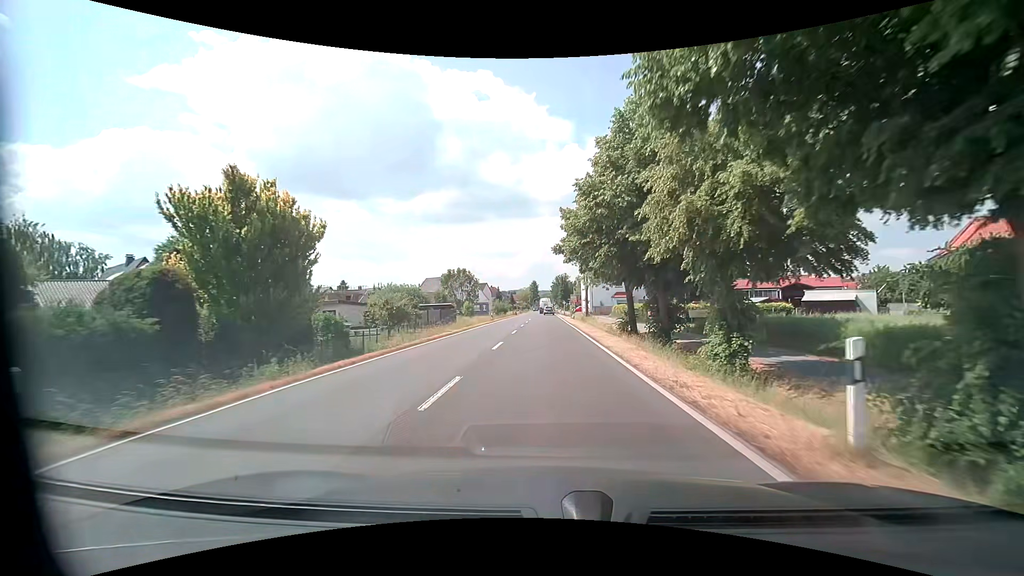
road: primary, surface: asphalt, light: Day
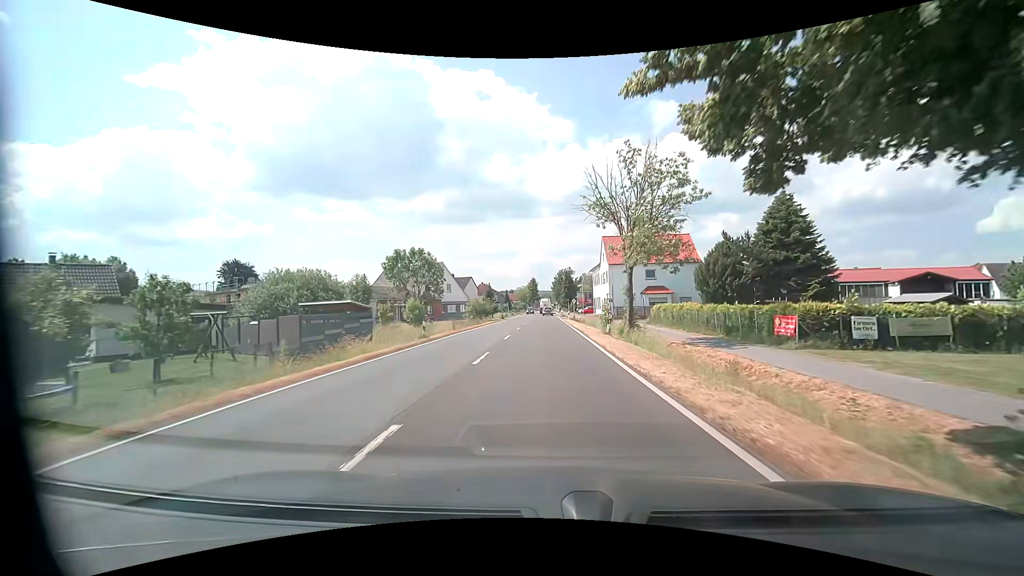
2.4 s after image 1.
(0.0, +31.2) m; 0°
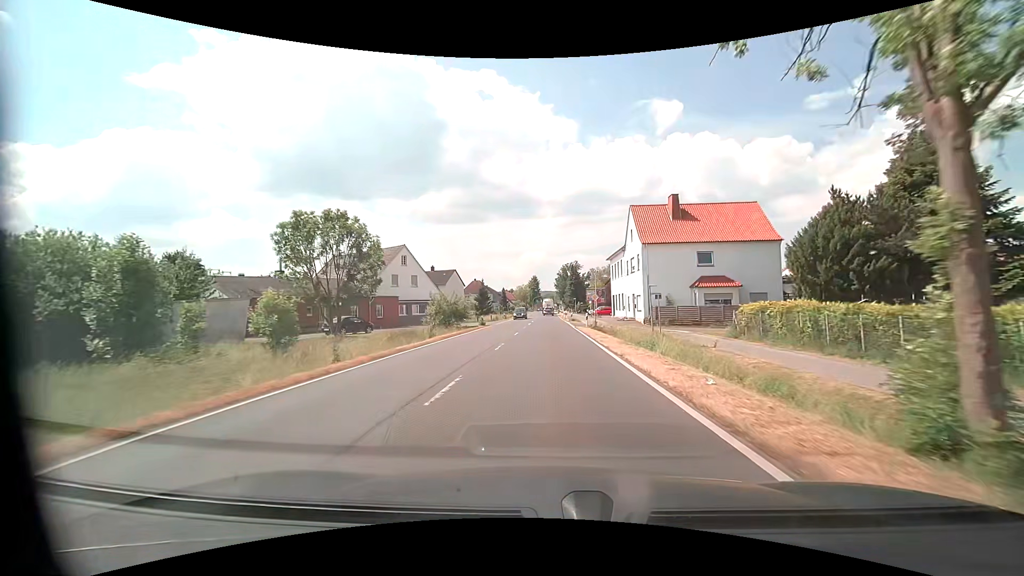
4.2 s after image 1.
(-0.1, +23.4) m; 0°
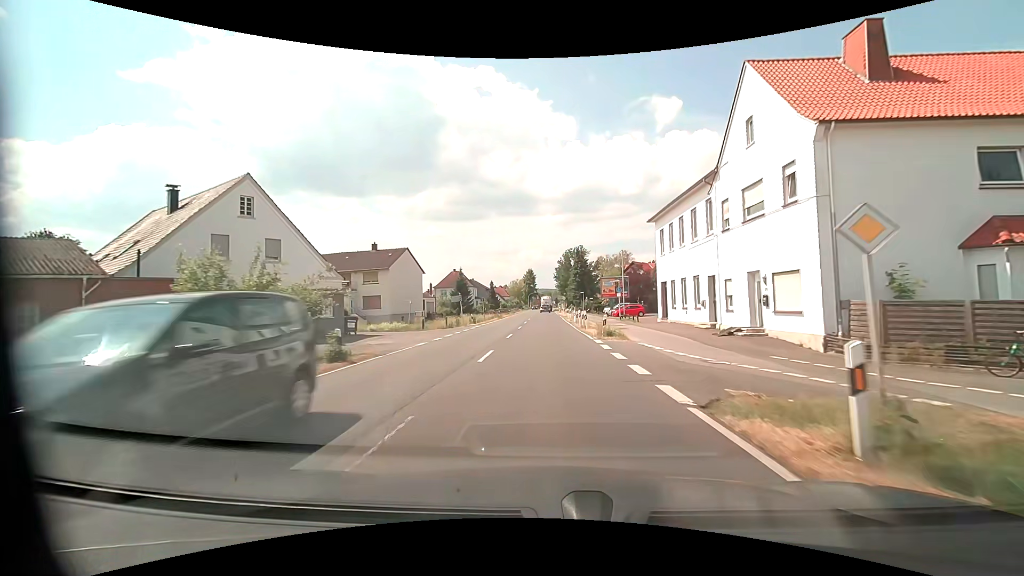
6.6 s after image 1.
(+0.1, +31.1) m; 0°
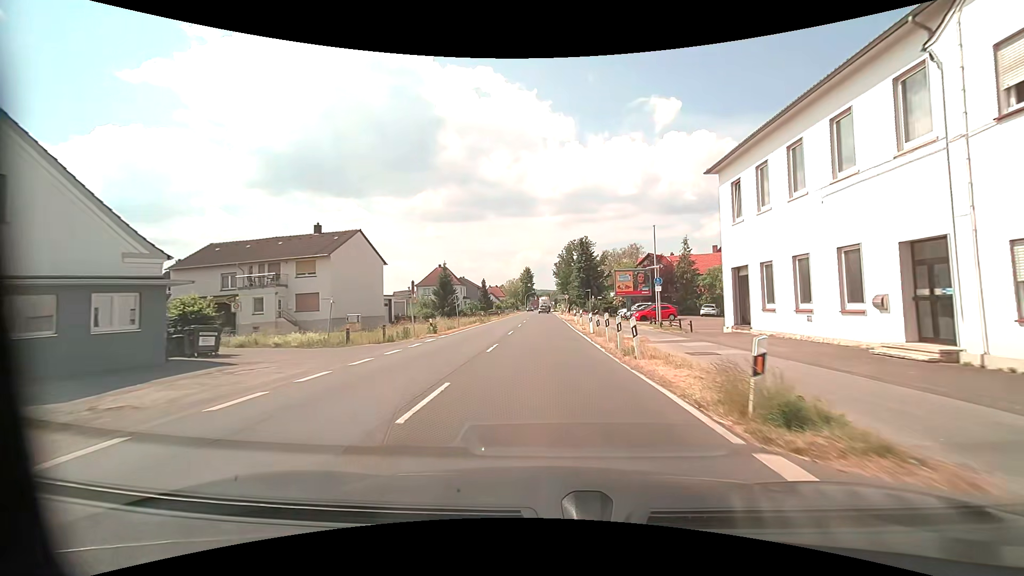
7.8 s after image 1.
(0.0, +15.6) m; 0°
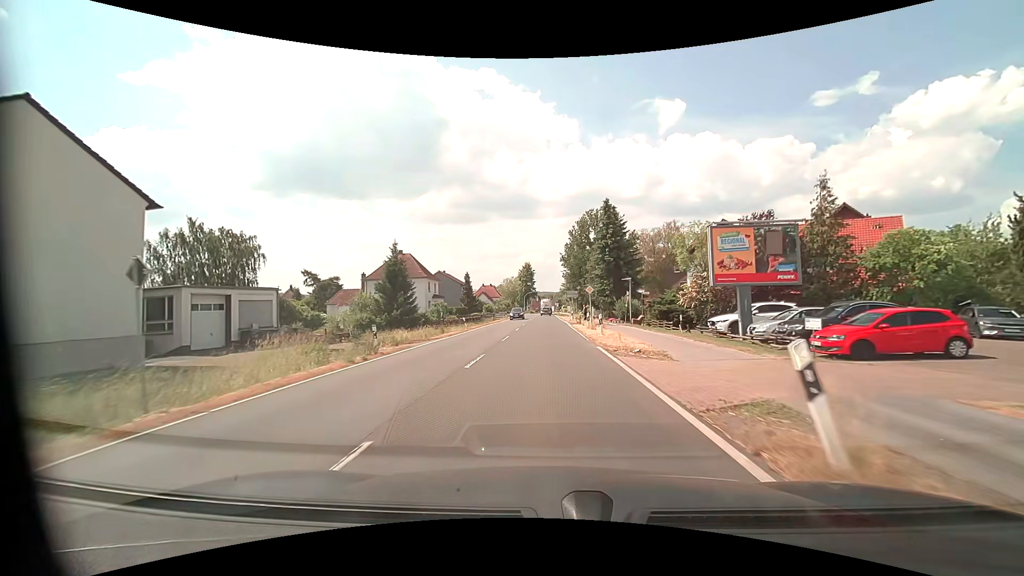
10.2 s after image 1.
(+0.2, +31.2) m; 0°
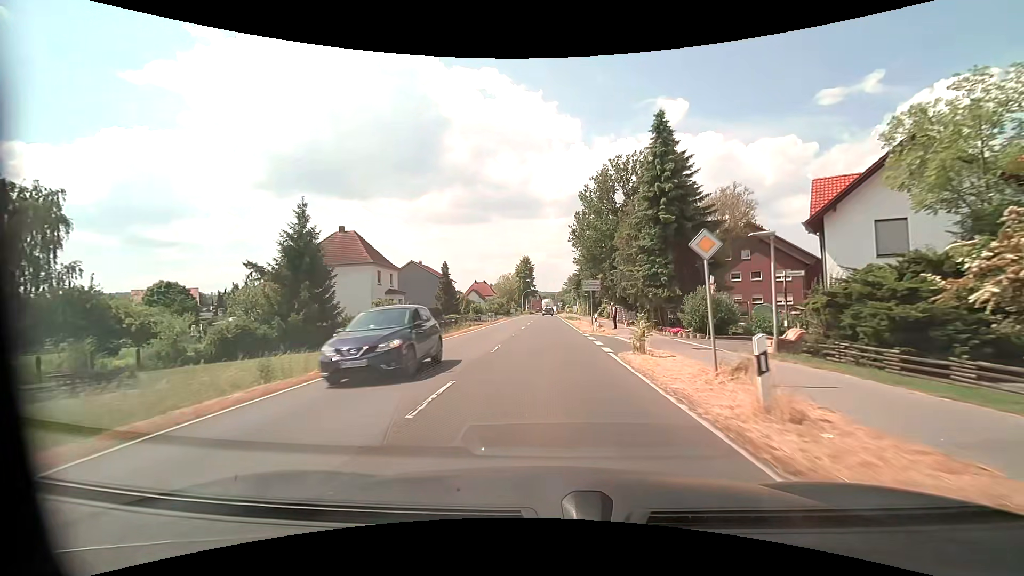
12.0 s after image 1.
(0.0, +23.3) m; 0°
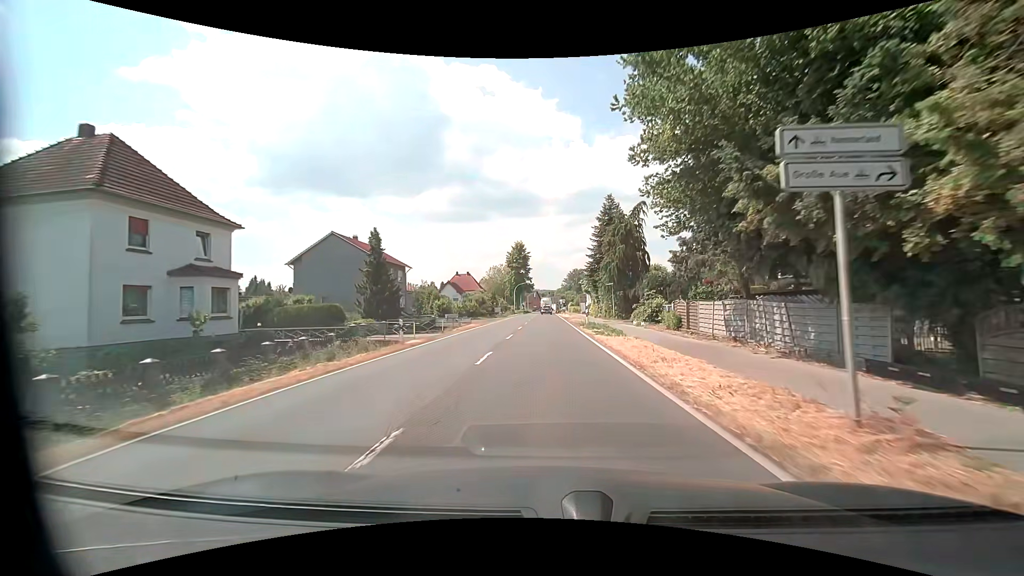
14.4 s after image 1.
(+0.1, +31.0) m; 0°
(0, +10) (0, +20) (0, +30) (0, +40) (0, +50) (0, +60) (0, +70) (+1, +80) (+1, +90) (+1, +100) m
